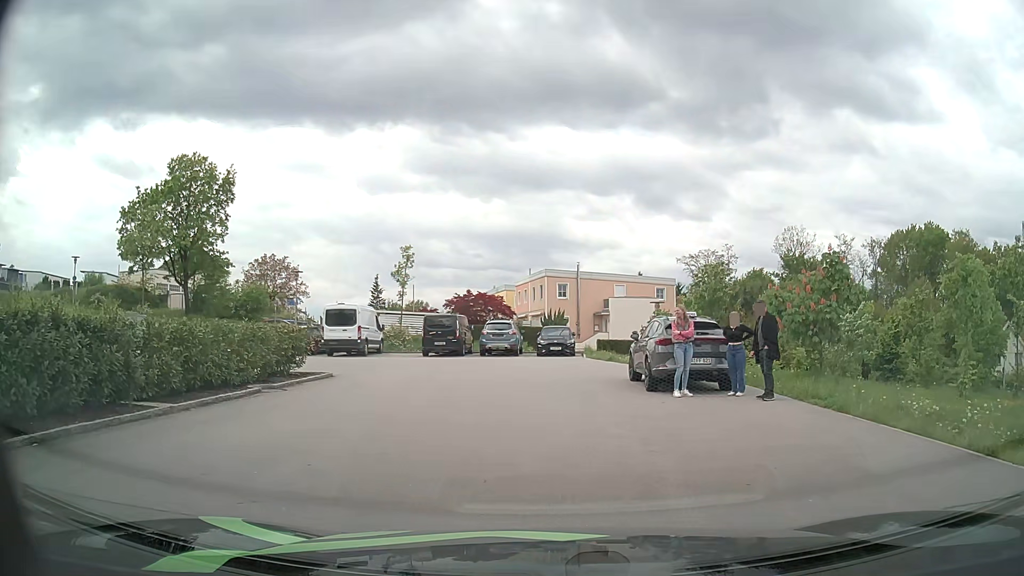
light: Day
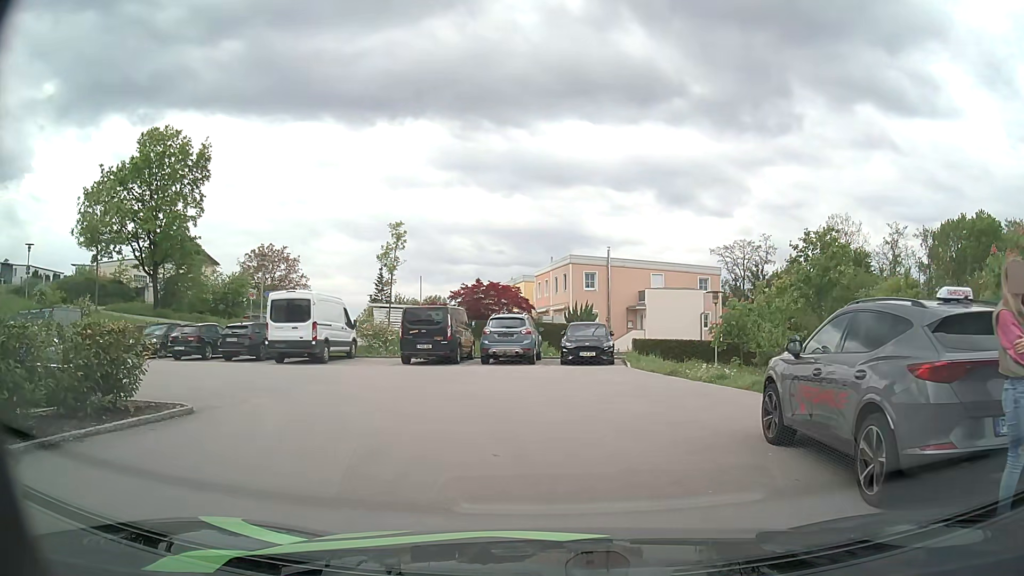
(-0.3, +9.1) m; -3°
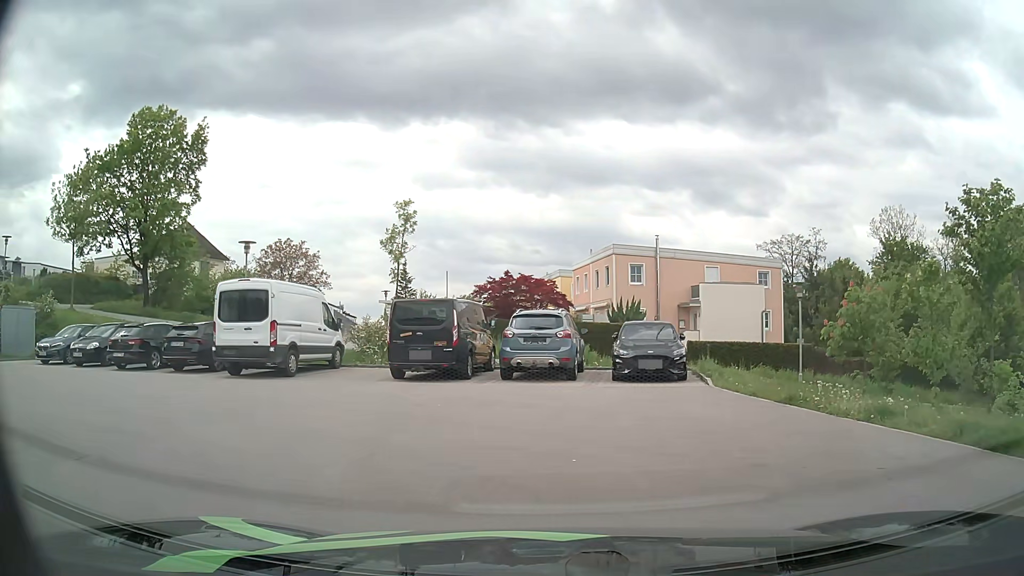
(-0.1, +6.5) m; -3°
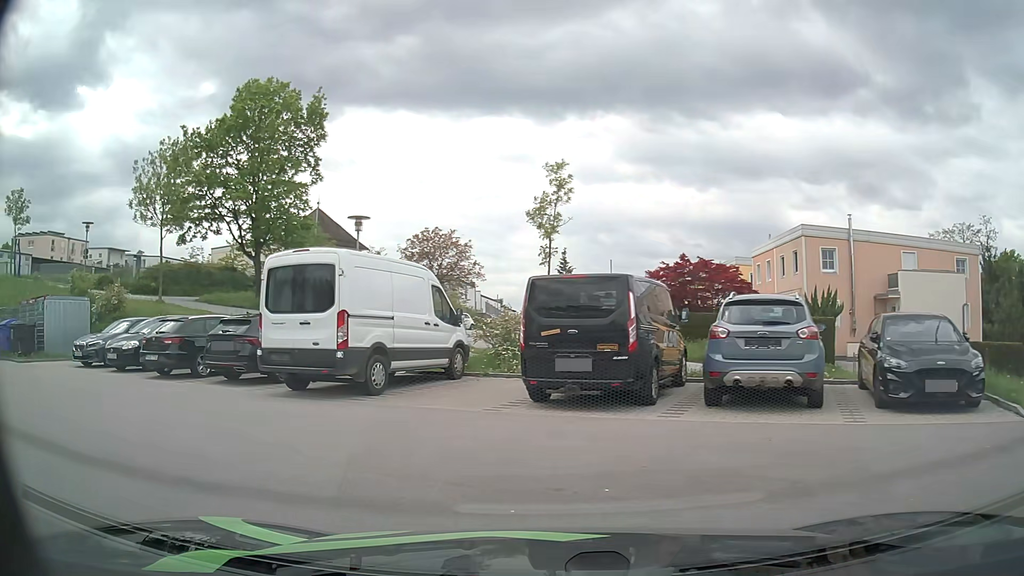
(-0.6, +6.3) m; -13°
